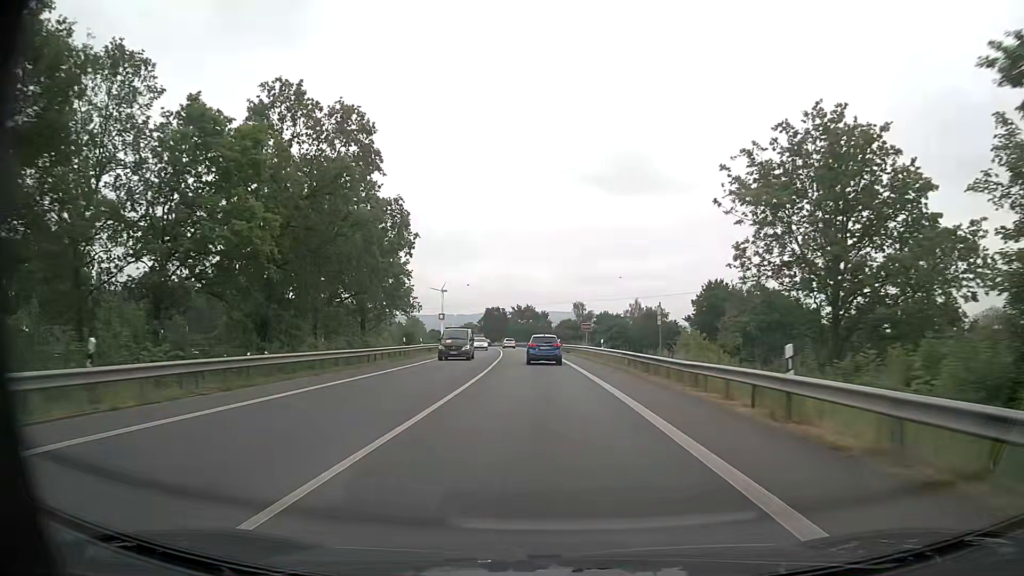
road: primary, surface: asphalt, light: Day
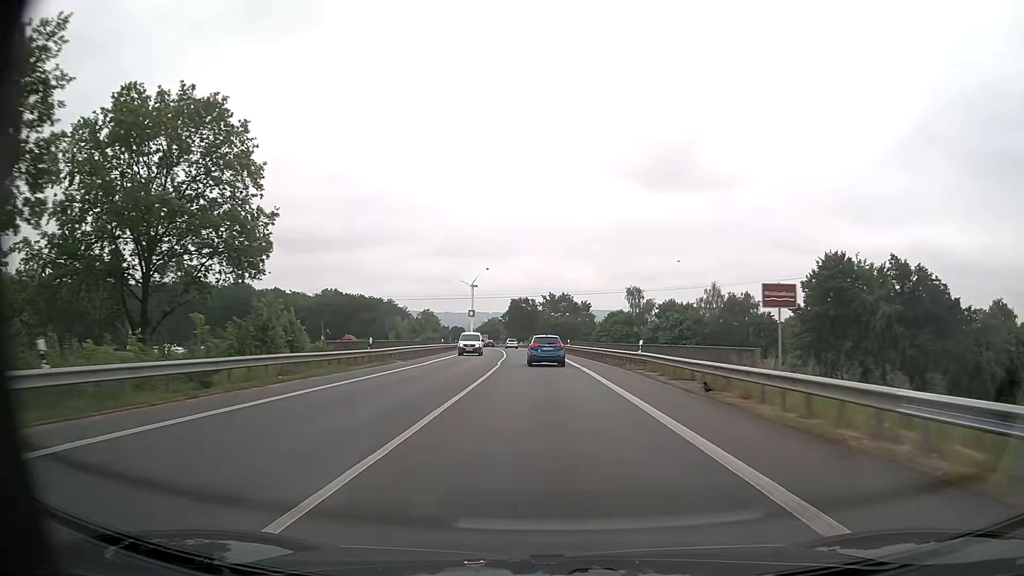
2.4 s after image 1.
(-1.2, +45.2) m; -3°
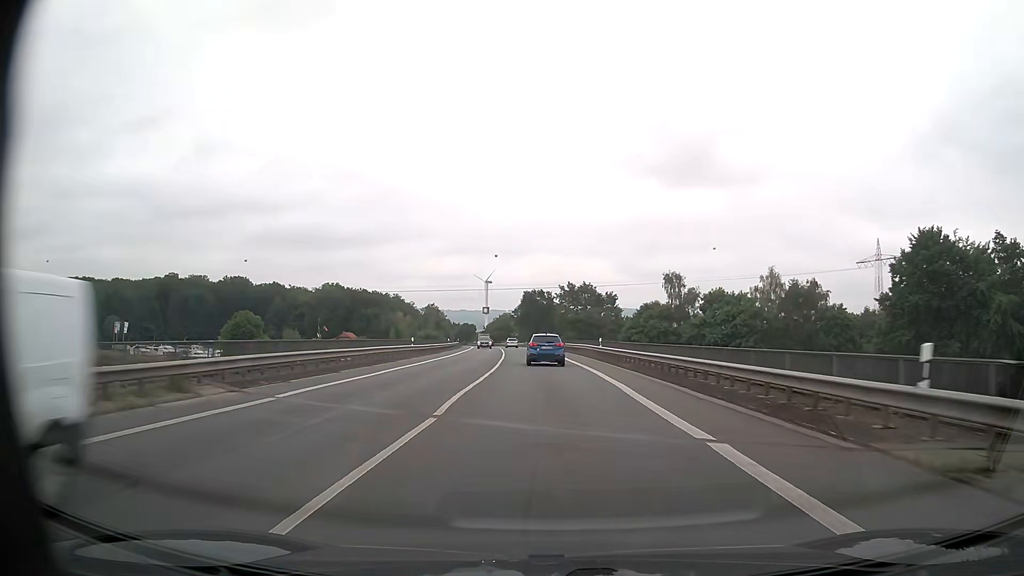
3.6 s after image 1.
(-0.2, +22.6) m; -1°
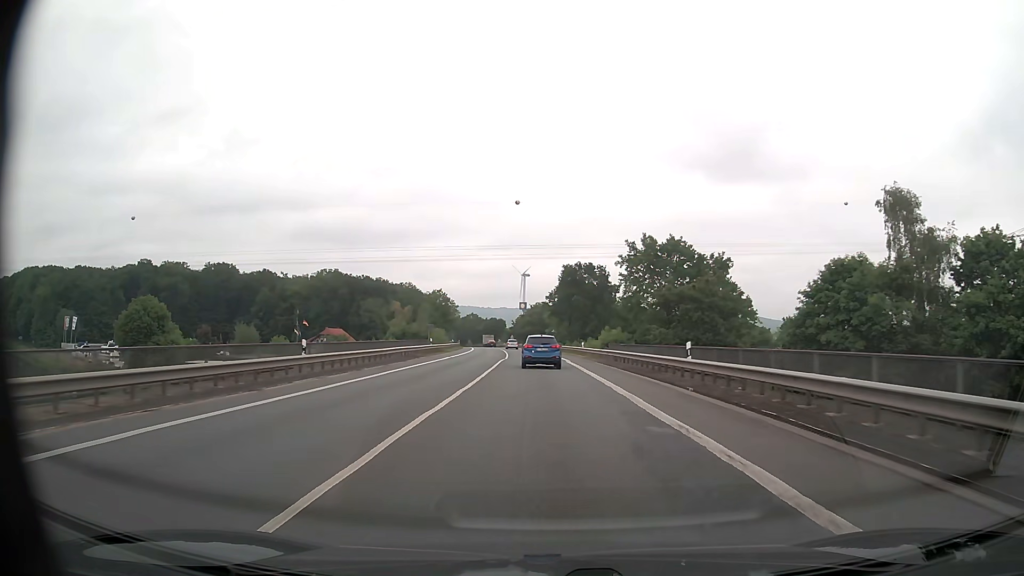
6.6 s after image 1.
(-1.5, +55.8) m; -3°
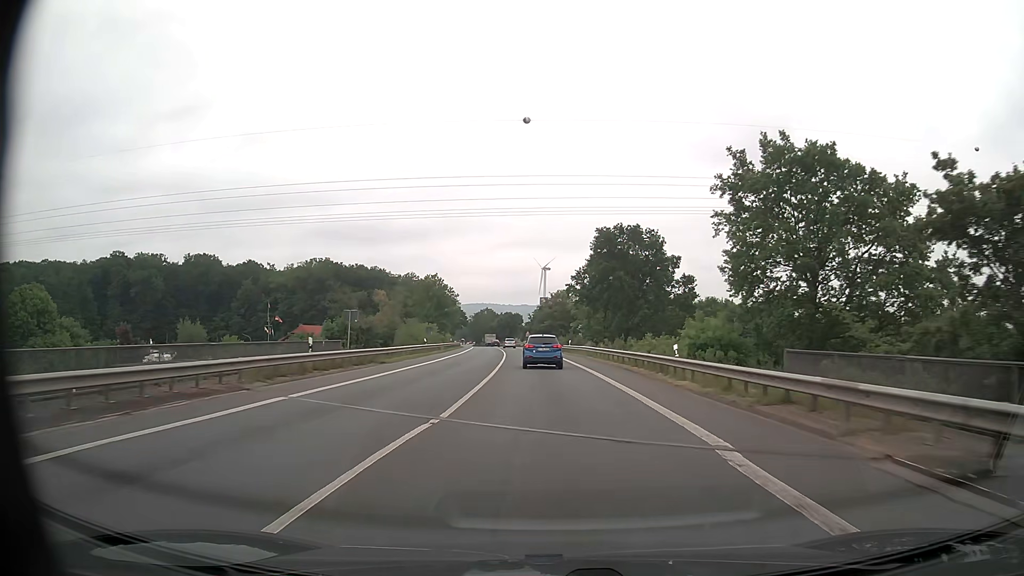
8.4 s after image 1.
(-0.6, +33.3) m; -2°
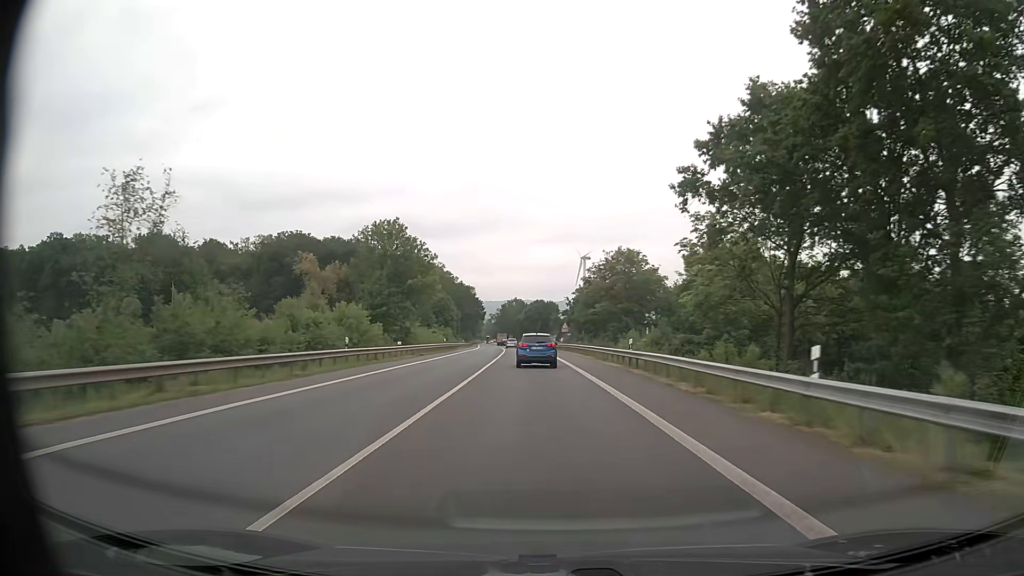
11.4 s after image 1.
(-1.4, +55.8) m; -3°
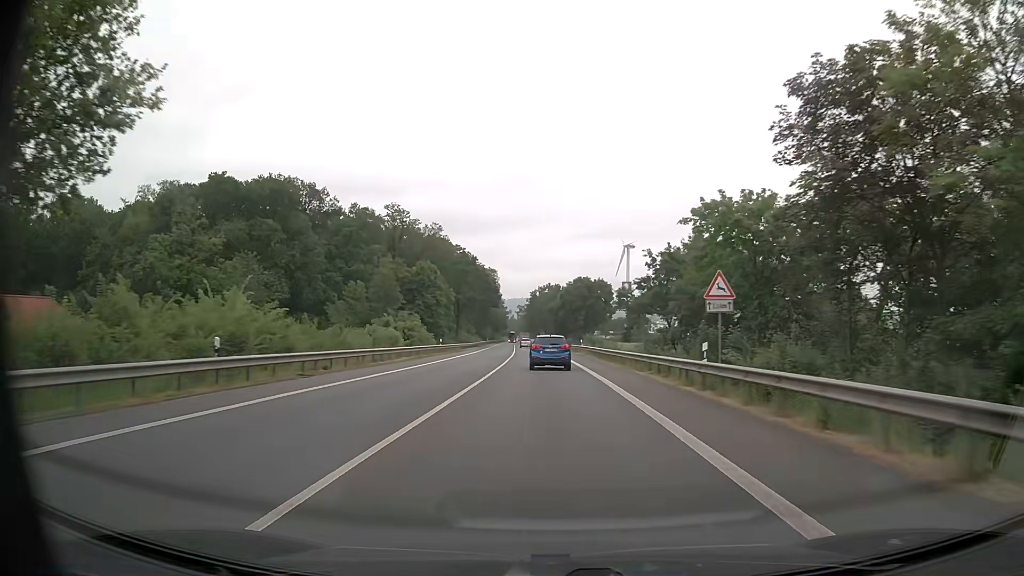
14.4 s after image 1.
(-1.5, +56.4) m; -3°
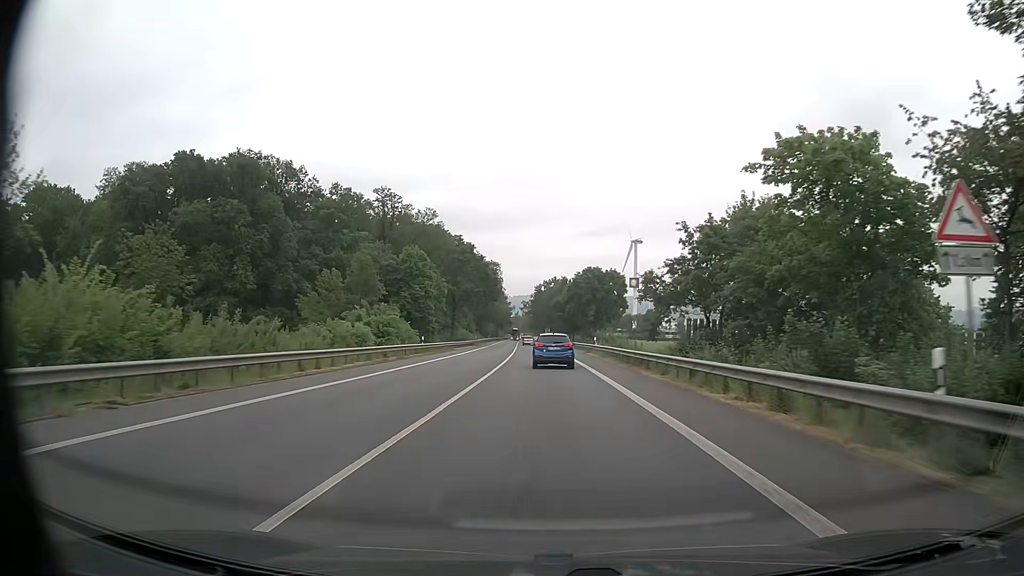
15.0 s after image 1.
(-0.1, +11.3) m; -1°
(0, +10) (0, +20) (0, +30) (0, +40) (-1, +50) (-1, +60) (-1, +70) (-2, +80) (-2, +90) (-2, +100) m
